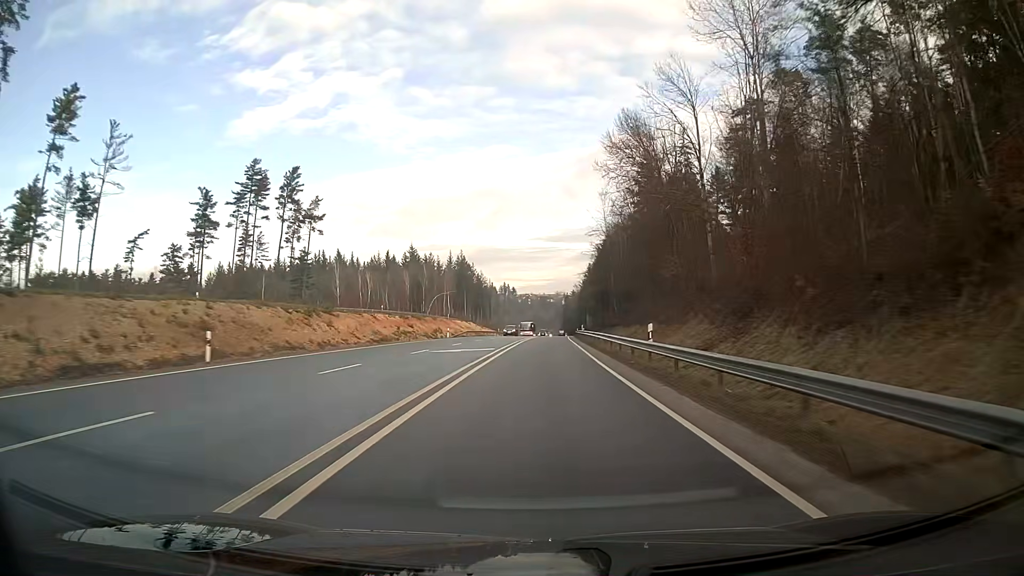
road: primary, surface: asphalt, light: Day
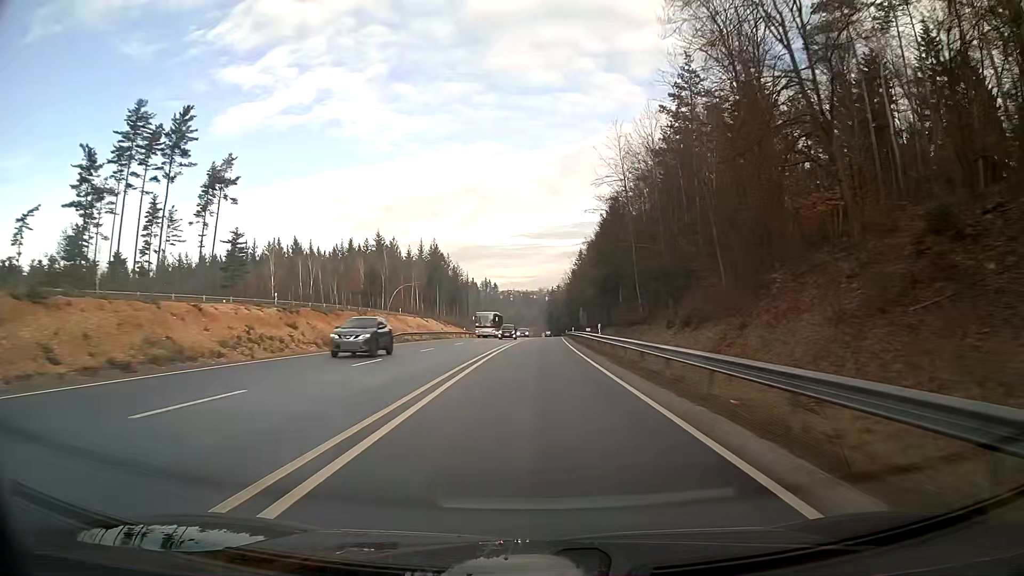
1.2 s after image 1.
(+0.3, +32.2) m; +1°
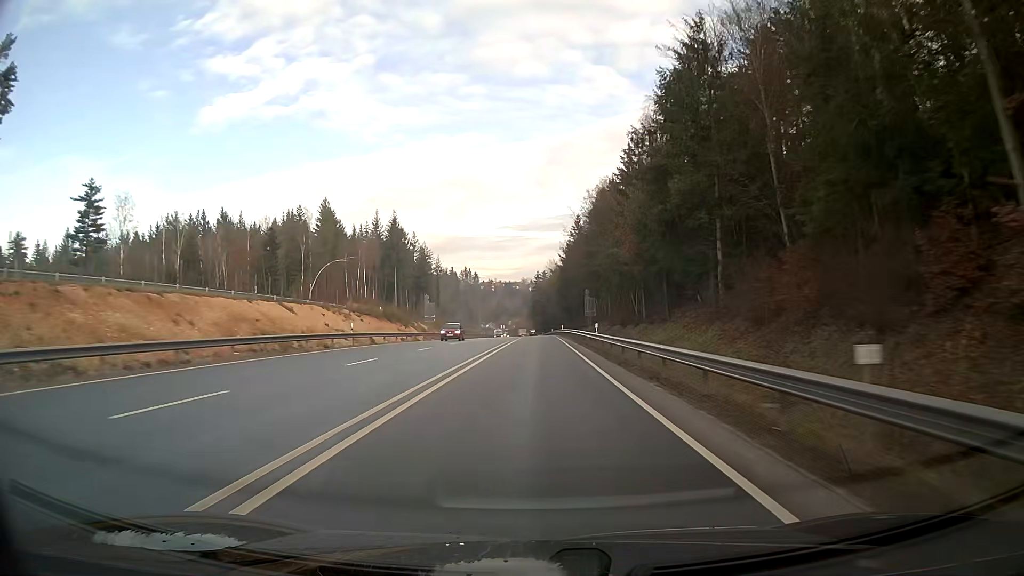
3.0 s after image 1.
(+0.6, +48.4) m; +1°
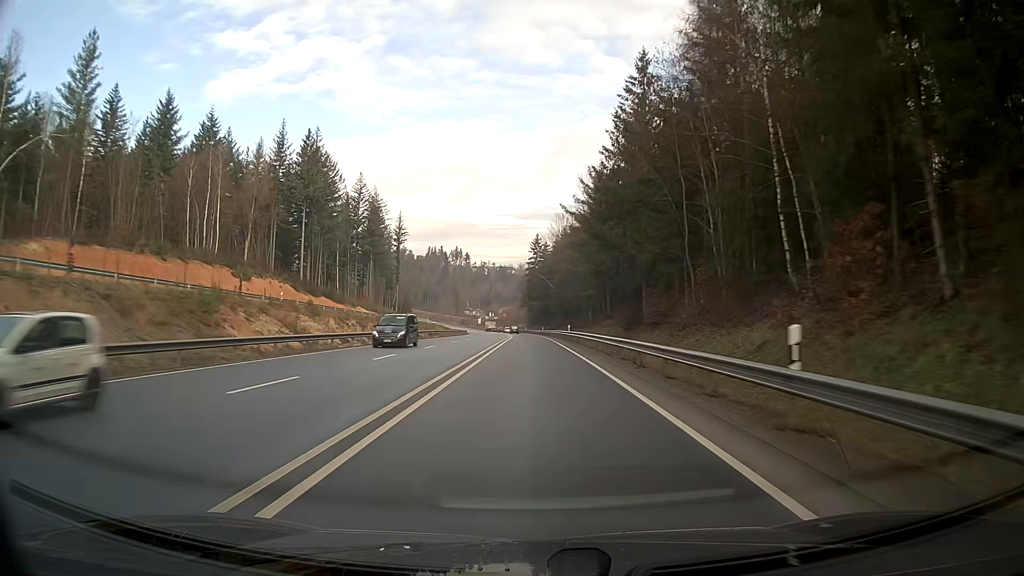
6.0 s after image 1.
(+0.2, +80.5) m; 0°
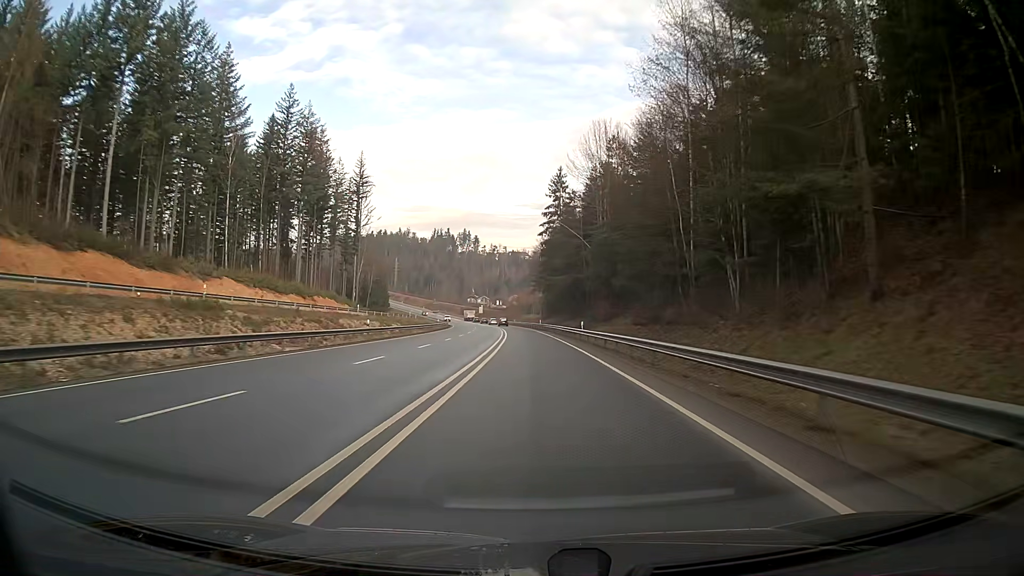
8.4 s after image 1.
(-0.9, +64.4) m; -1°
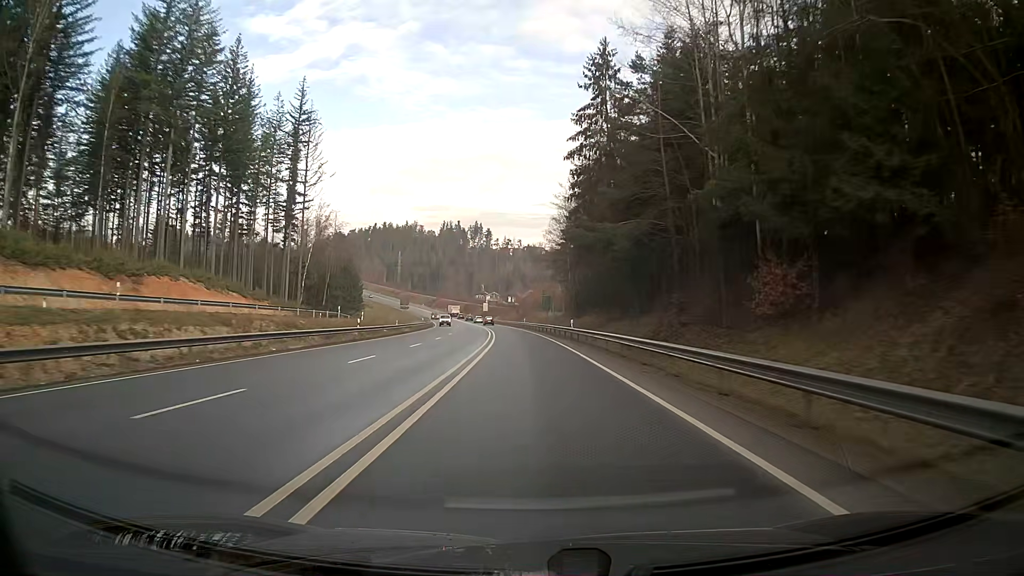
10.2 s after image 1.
(-0.6, +48.0) m; -2°
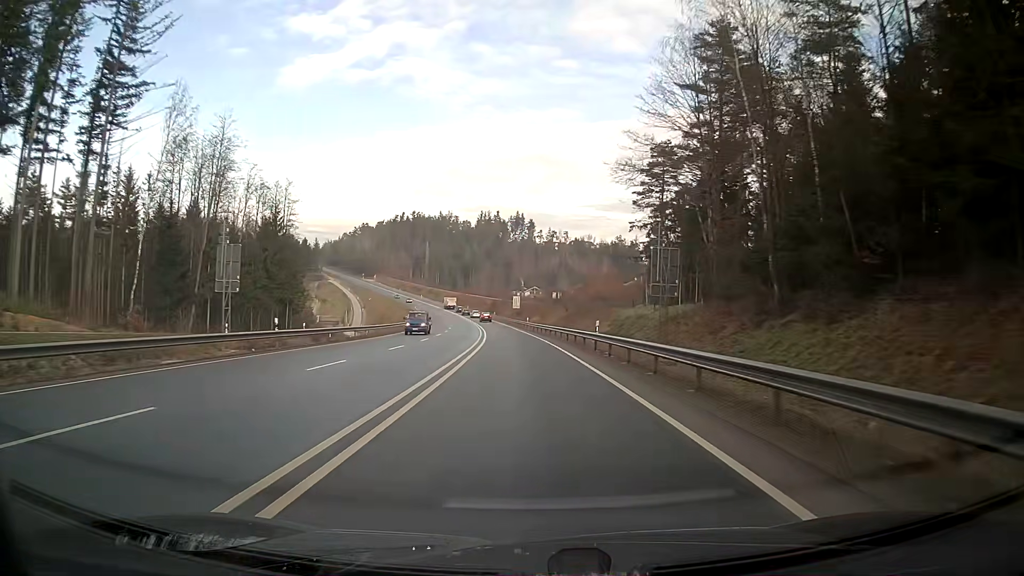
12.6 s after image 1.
(-2.0, +63.8) m; -4°
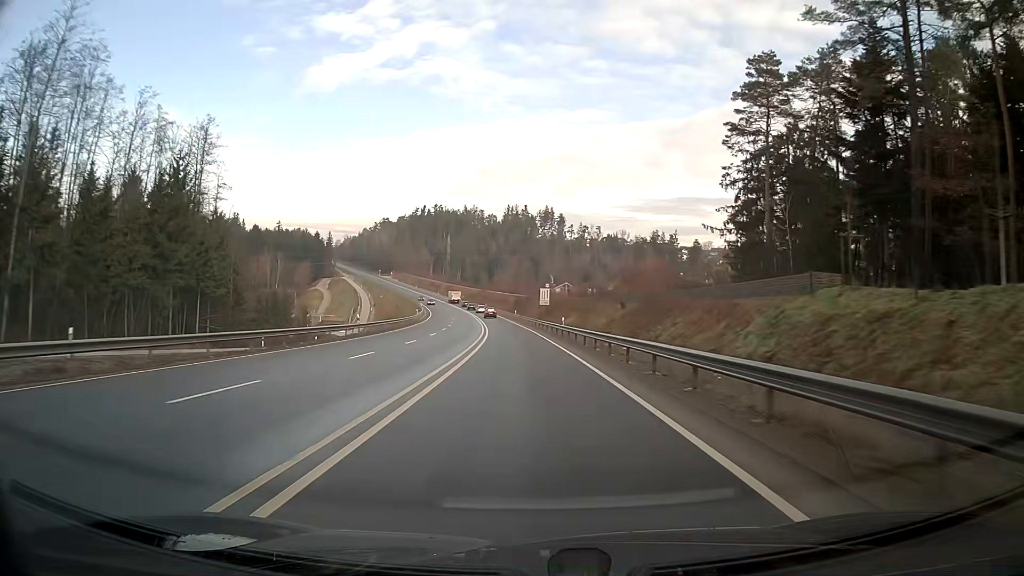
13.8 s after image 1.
(-0.7, +31.9) m; -3°
